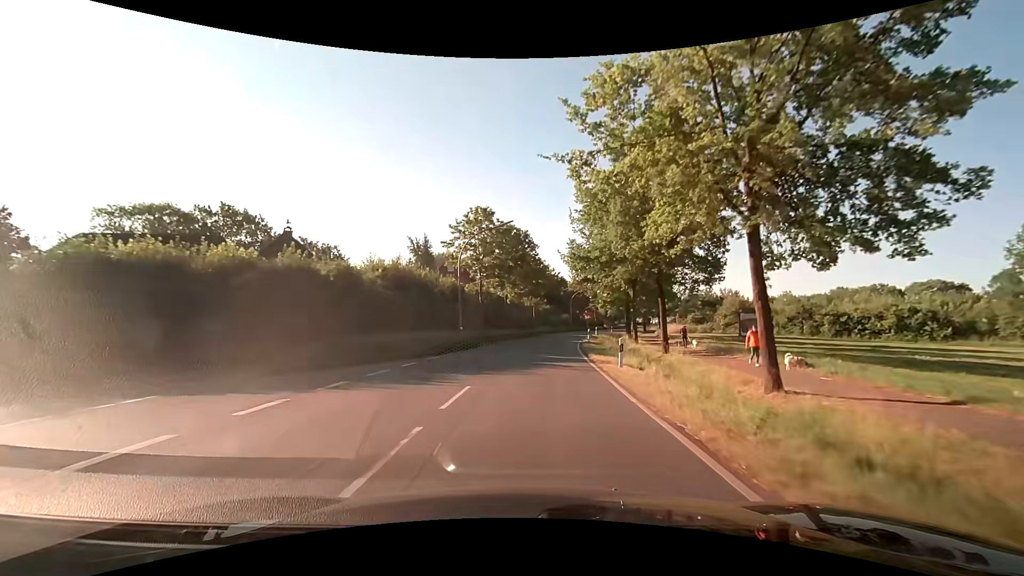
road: secondary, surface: asphalt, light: Day
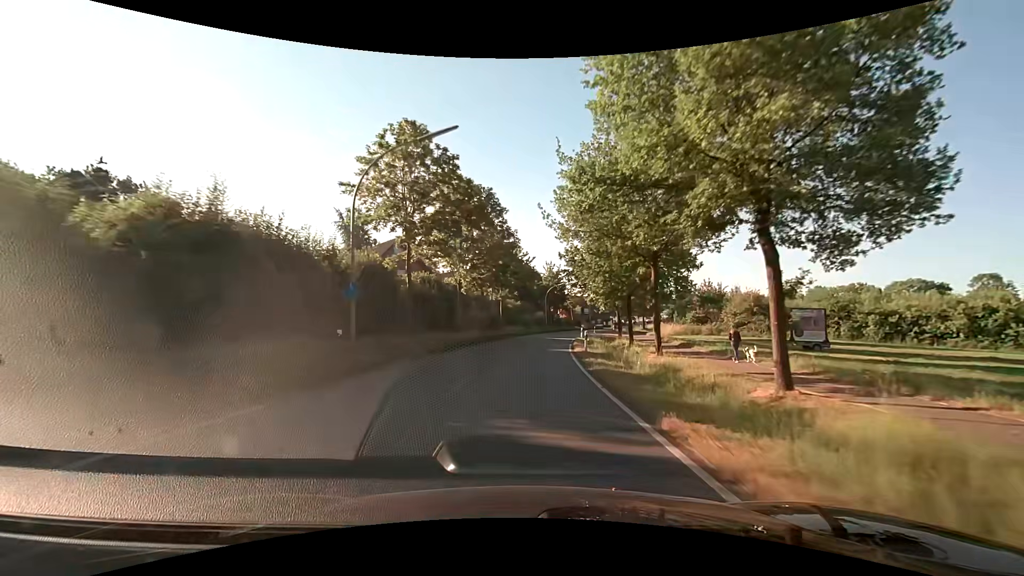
(+0.5, +15.6) m; +4°
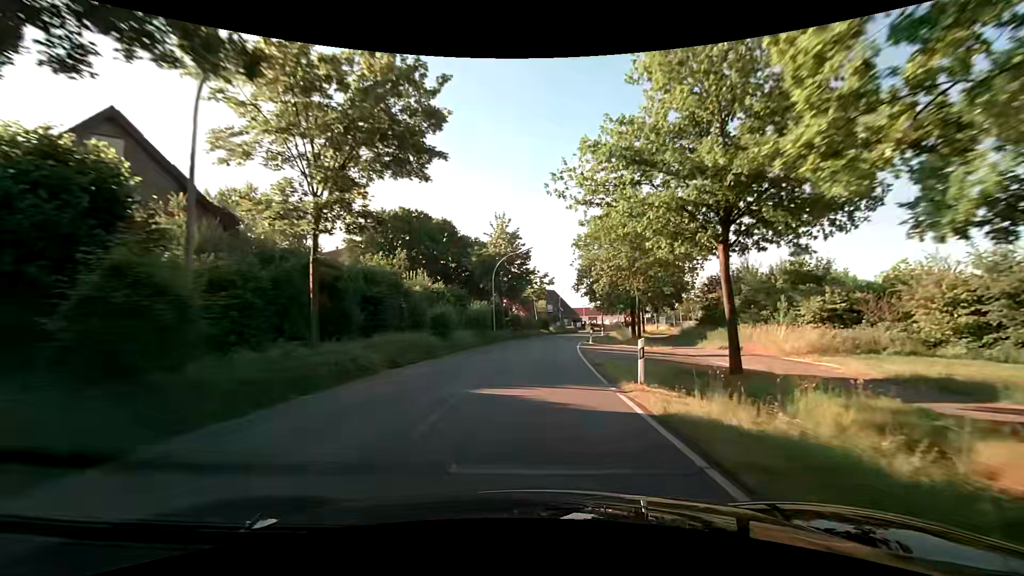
(+1.8, +39.0) m; +5°
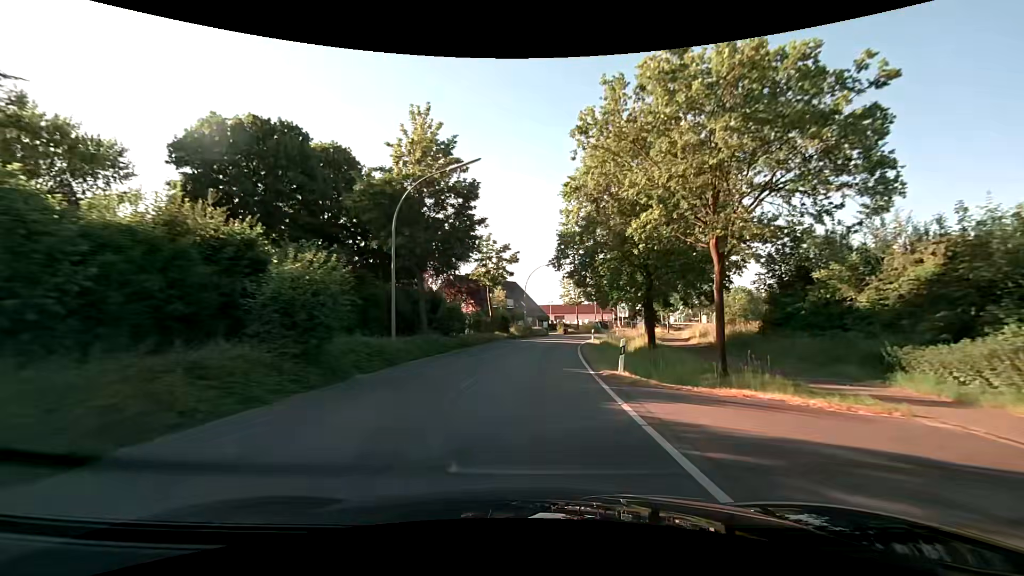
(+0.9, +23.3) m; +5°
(0, +10) (+1, +20) (+2, +30) (+3, +40) (+5, +50) (+7, +59) (+11, +69) (+14, +78) (+19, +87) (+23, +96) m
